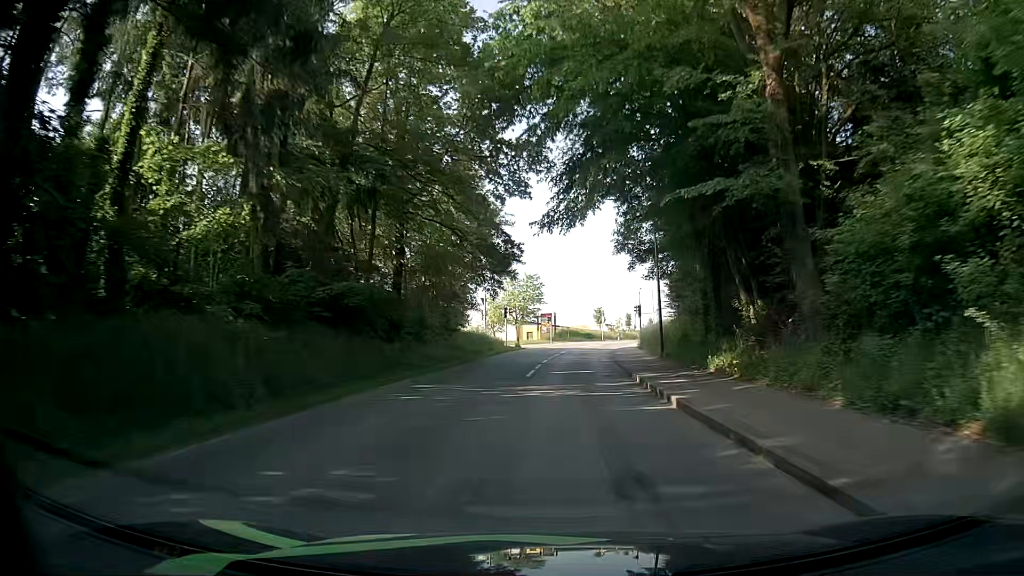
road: tertiary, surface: asphalt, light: Day
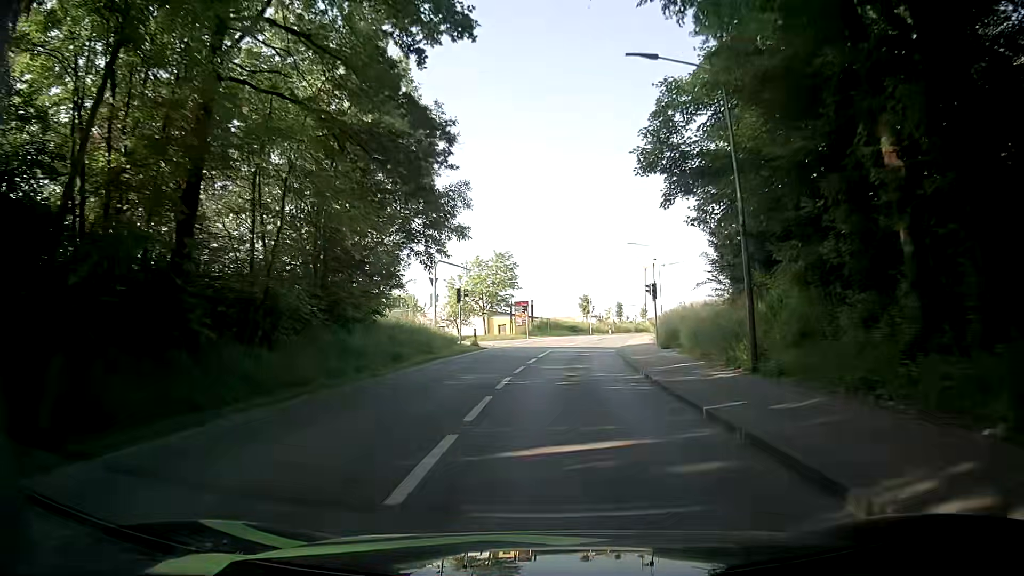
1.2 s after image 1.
(+0.2, +16.9) m; +1°
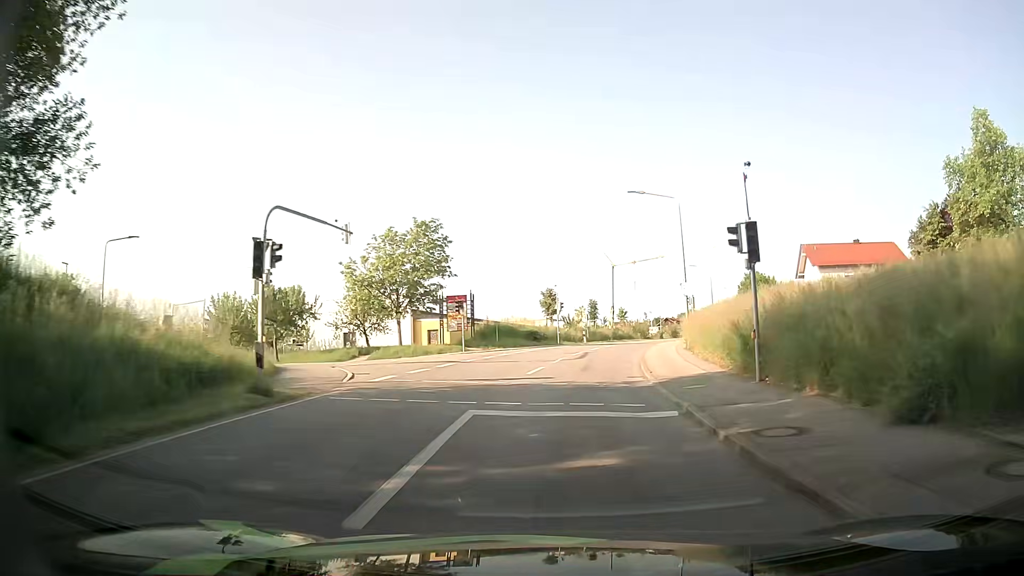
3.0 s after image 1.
(+0.7, +22.9) m; +4°
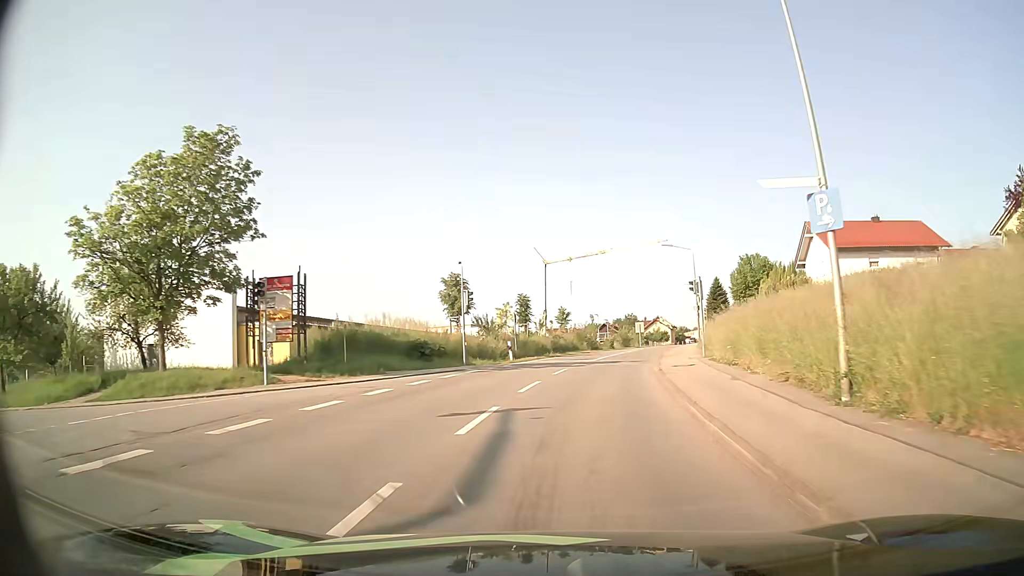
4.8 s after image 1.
(+1.4, +22.5) m; +6°
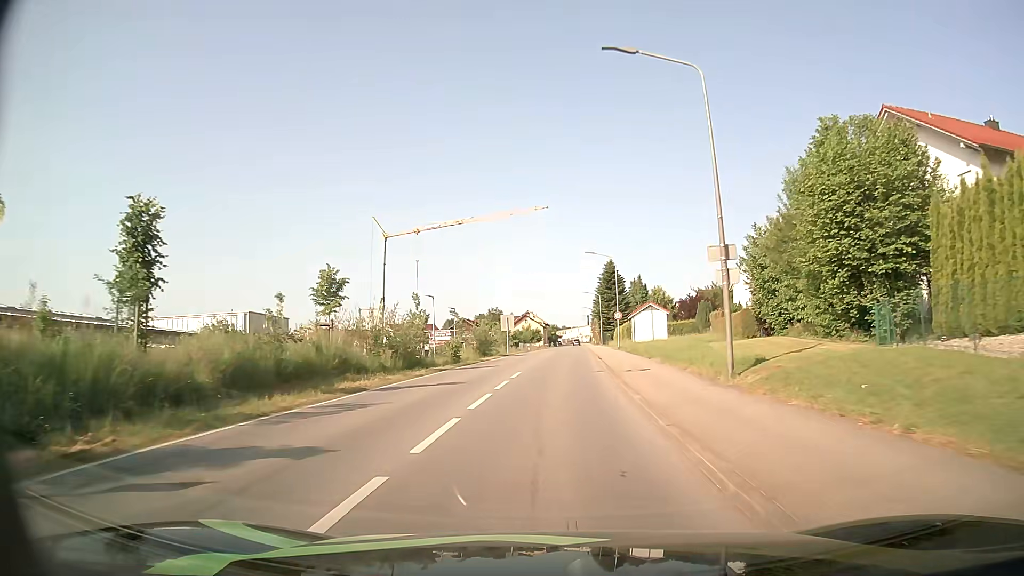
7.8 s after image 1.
(+4.4, +35.9) m; +12°
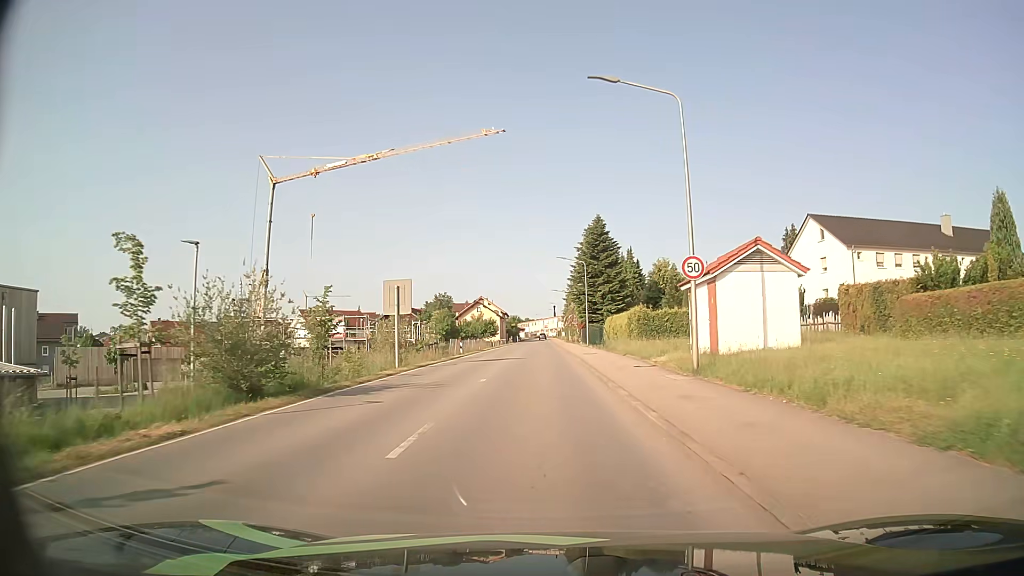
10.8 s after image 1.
(+0.8, +36.8) m; +3°
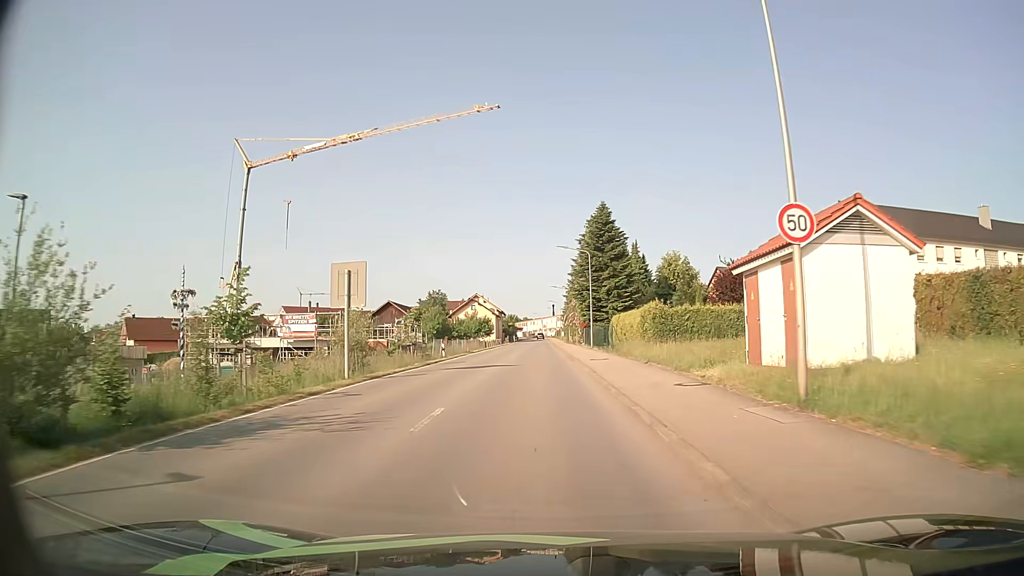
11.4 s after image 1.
(0.0, +7.3) m; 0°
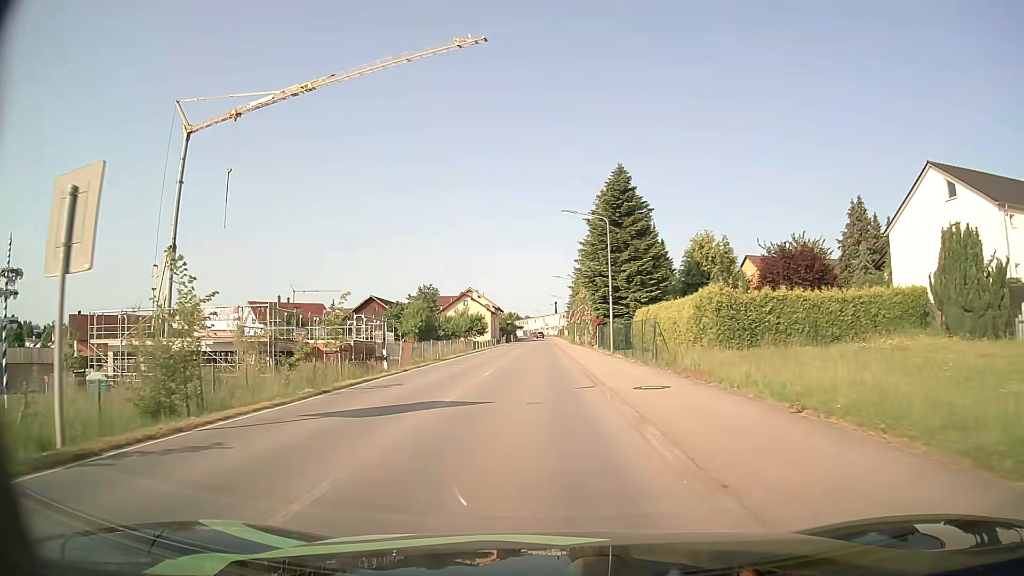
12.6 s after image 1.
(0.0, +14.5) m; 0°
(0, +10) (0, +20) (0, +30) (-1, +40) (-1, +50) (-1, +60) (-1, +70) (-1, +80) (-1, +90) (-1, +100) m
